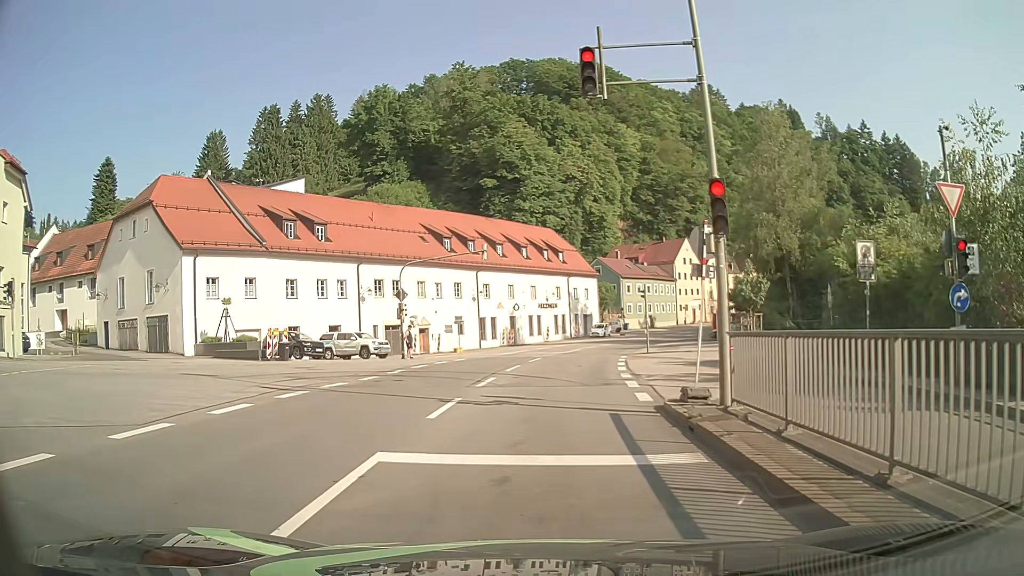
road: primary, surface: asphalt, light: Day
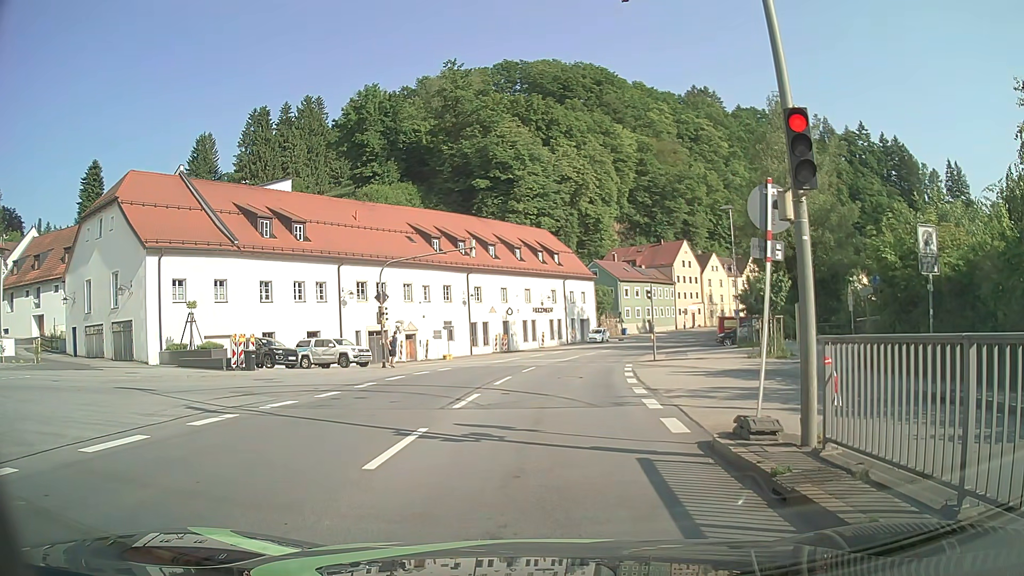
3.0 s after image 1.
(+0.1, +3.2) m; +2°
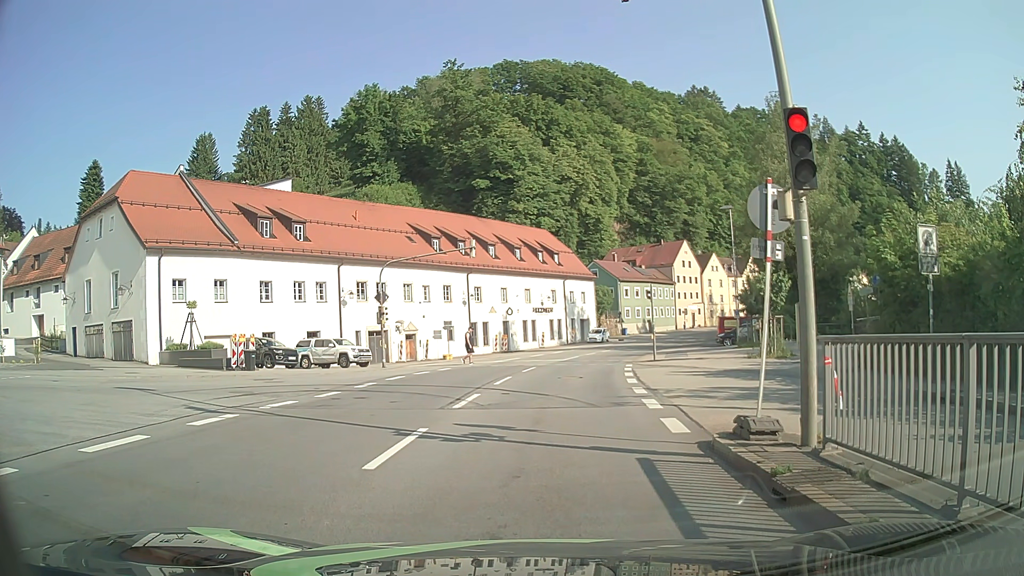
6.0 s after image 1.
(0.0, 0.0) m; 0°
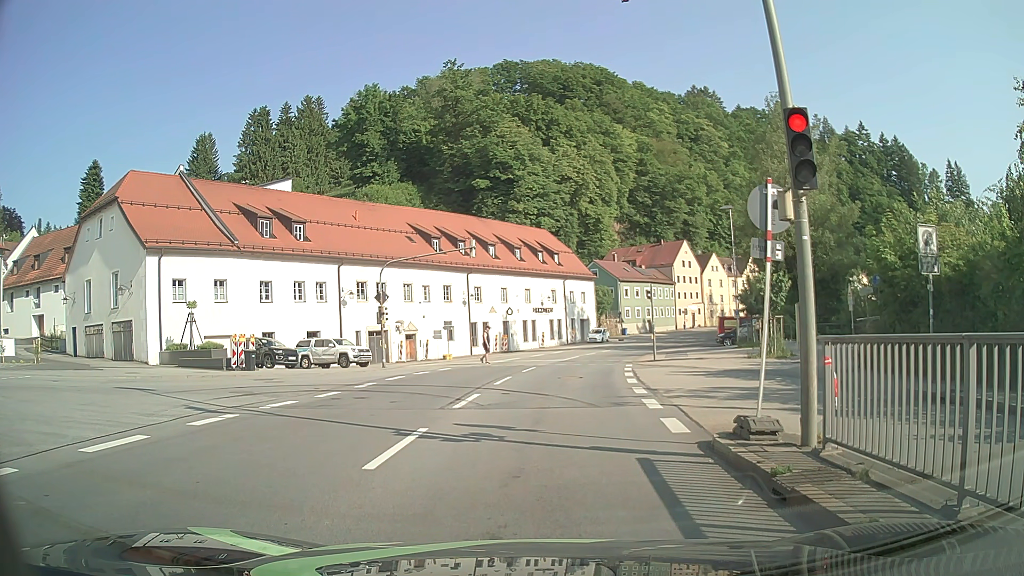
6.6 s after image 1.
(0.0, 0.0) m; 0°
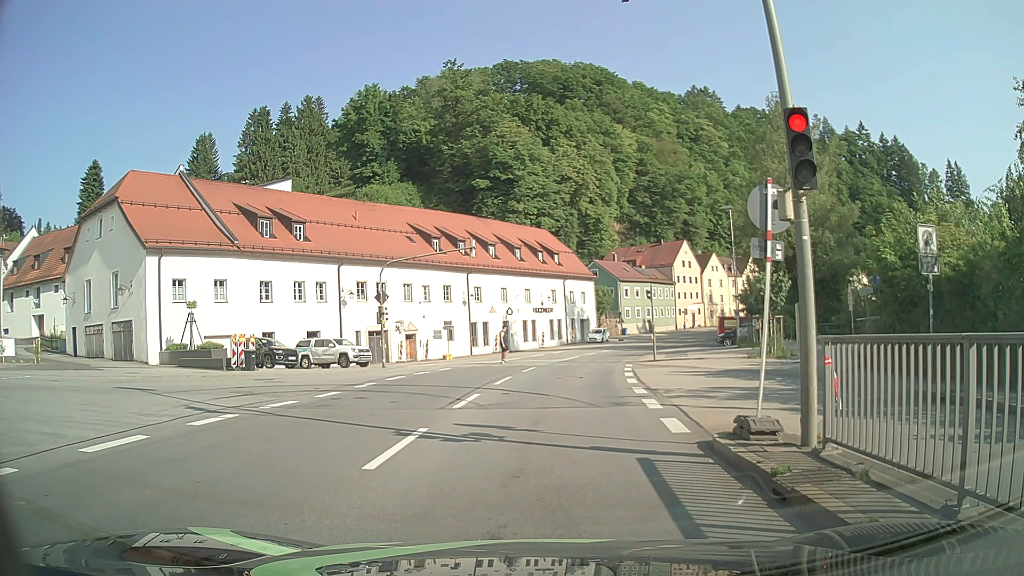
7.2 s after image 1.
(0.0, 0.0) m; 0°
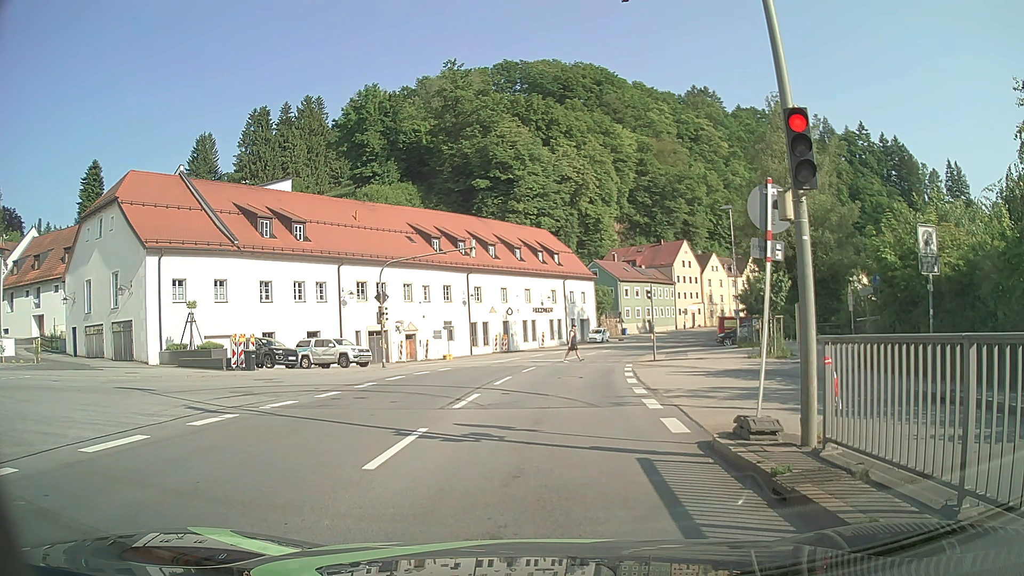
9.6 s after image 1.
(0.0, 0.0) m; 0°
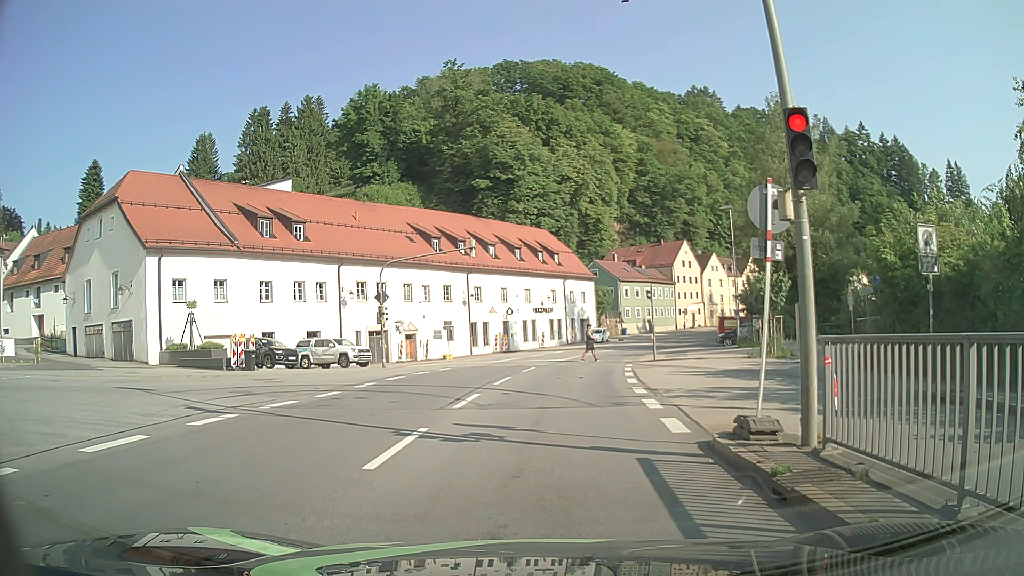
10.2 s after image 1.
(0.0, 0.0) m; 0°
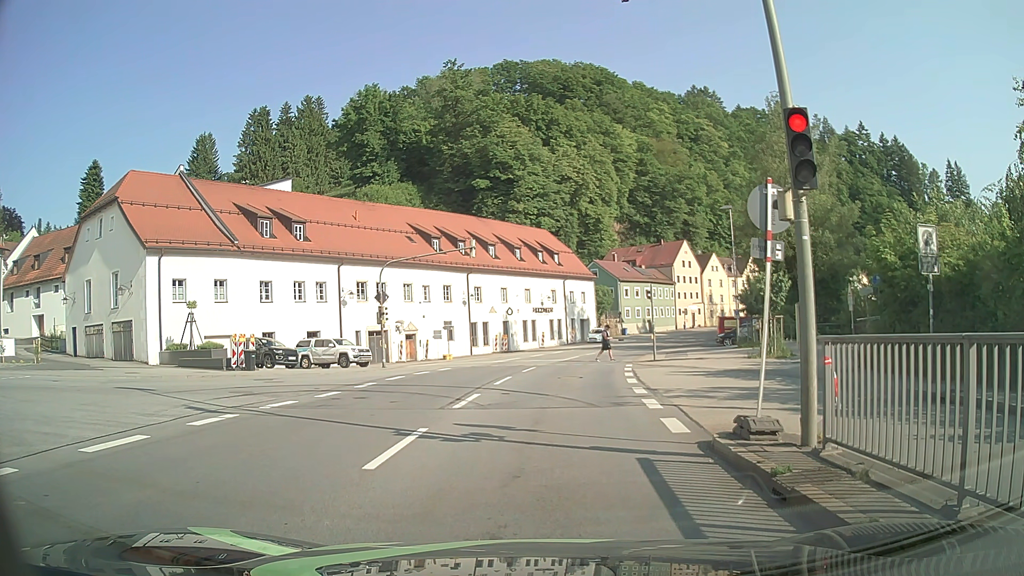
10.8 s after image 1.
(0.0, 0.0) m; 0°
(0, +10) (+1, +20) (+2, +30) (+4, +40) (+6, +49) (+9, +59) (+13, +68) (+17, +77) (+22, +86) (+27, +95) m
